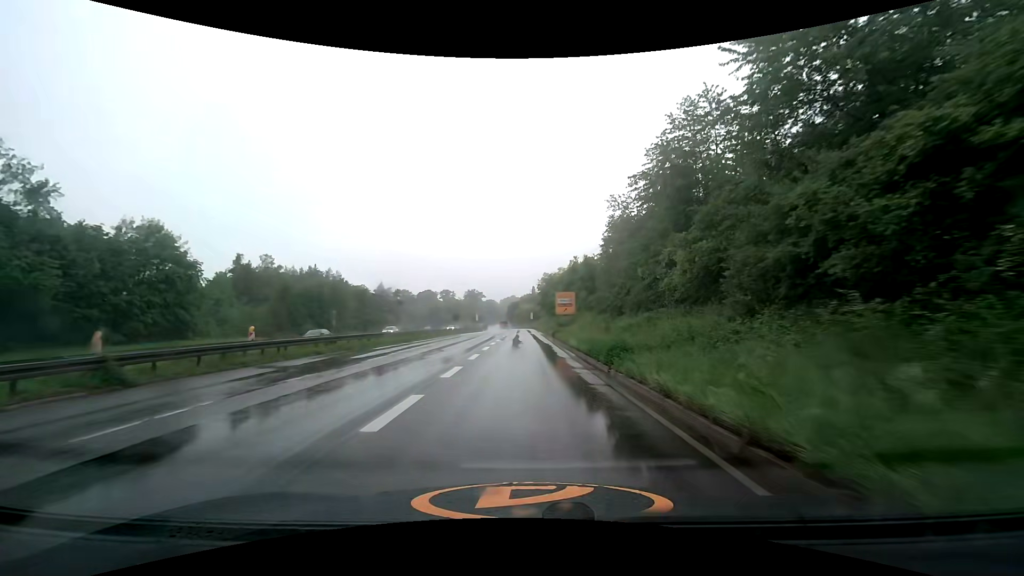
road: trunk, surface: asphalt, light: Day
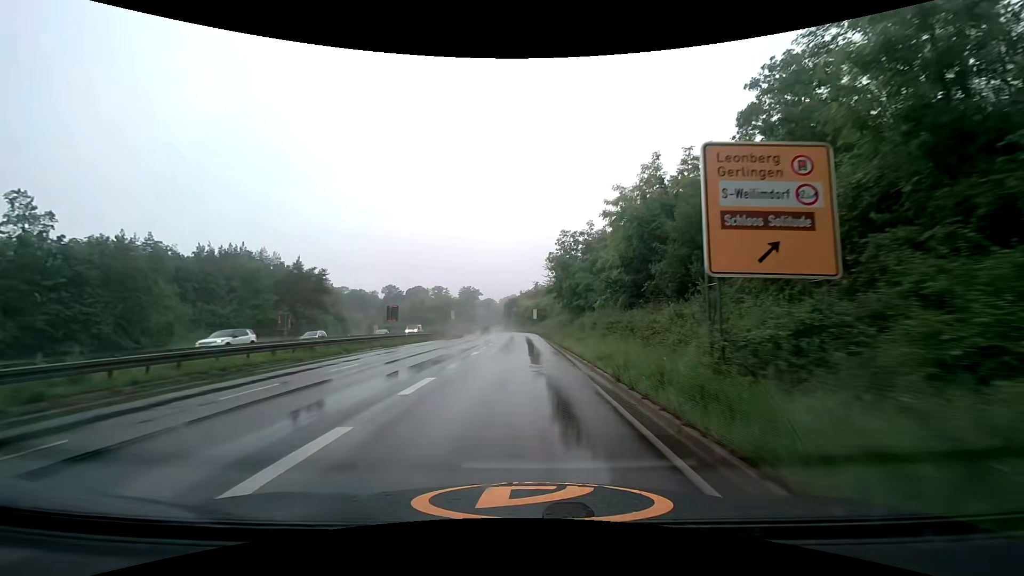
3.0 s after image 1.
(0.0, +44.5) m; 0°
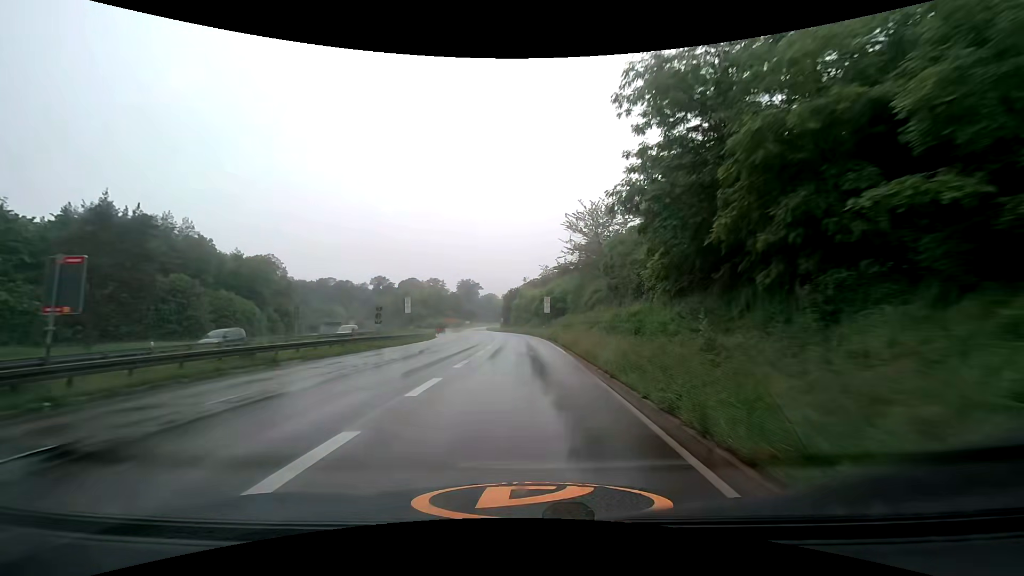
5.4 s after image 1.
(-0.4, +36.2) m; -1°
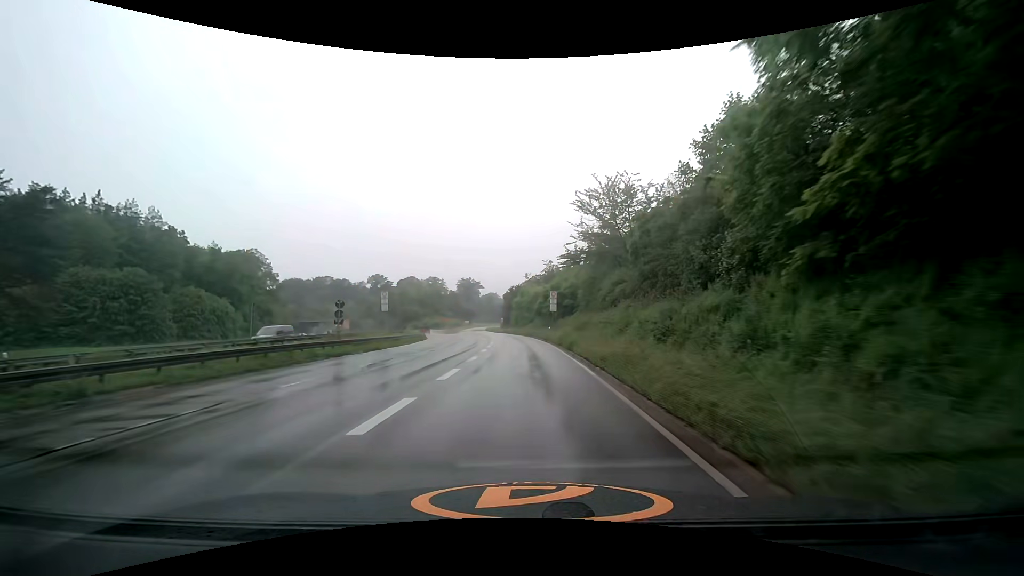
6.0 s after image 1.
(0.0, +9.1) m; 0°
